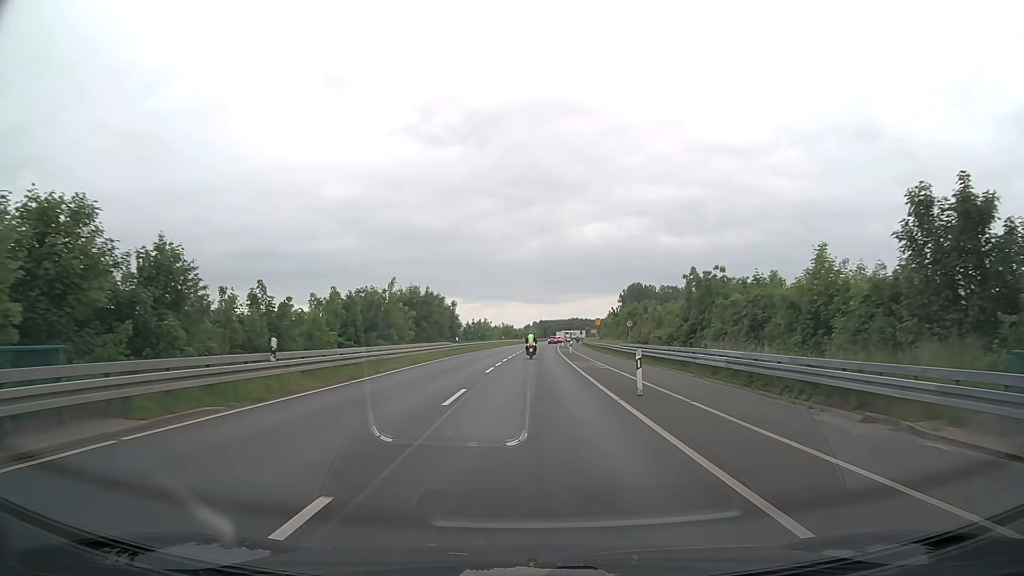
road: secondary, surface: asphalt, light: Day
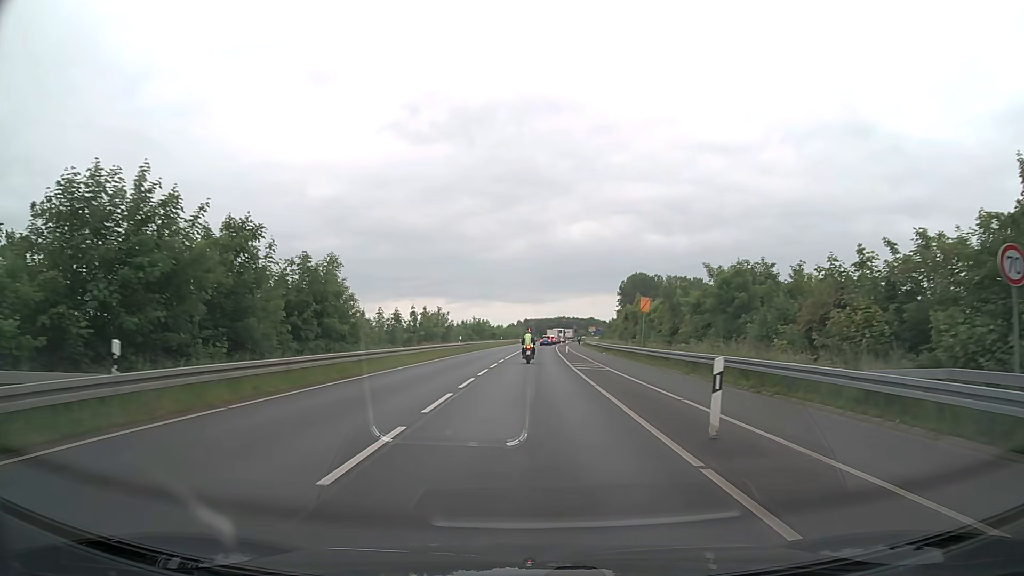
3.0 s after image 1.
(+0.6, +43.4) m; +1°
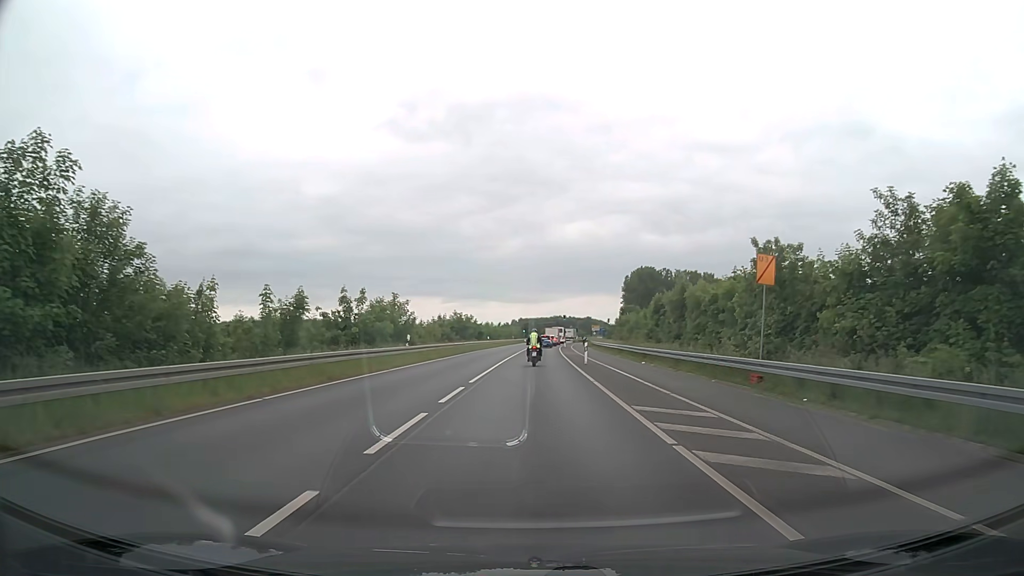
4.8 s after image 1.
(+0.1, +22.2) m; 0°
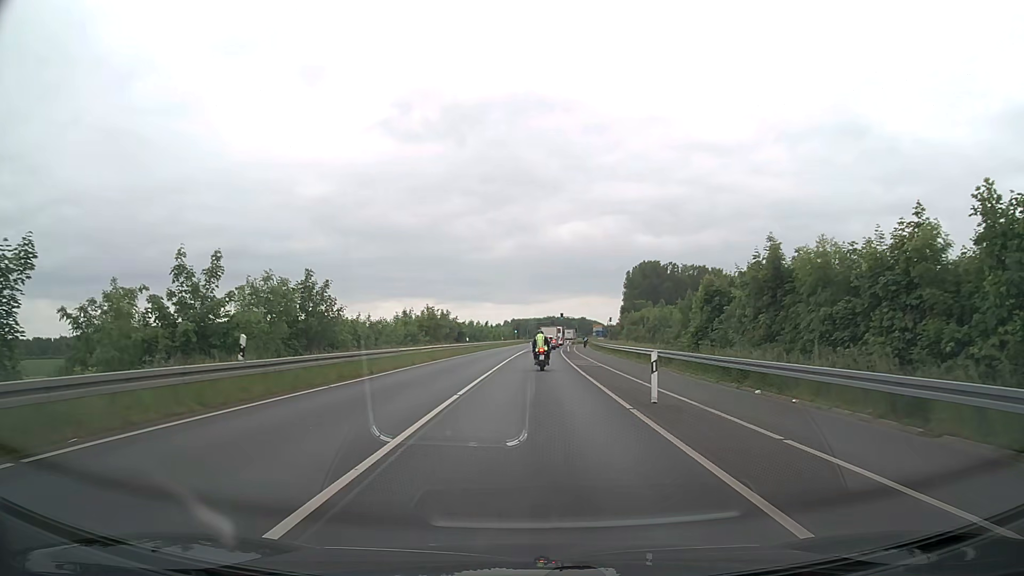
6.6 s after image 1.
(+0.1, +19.4) m; +1°
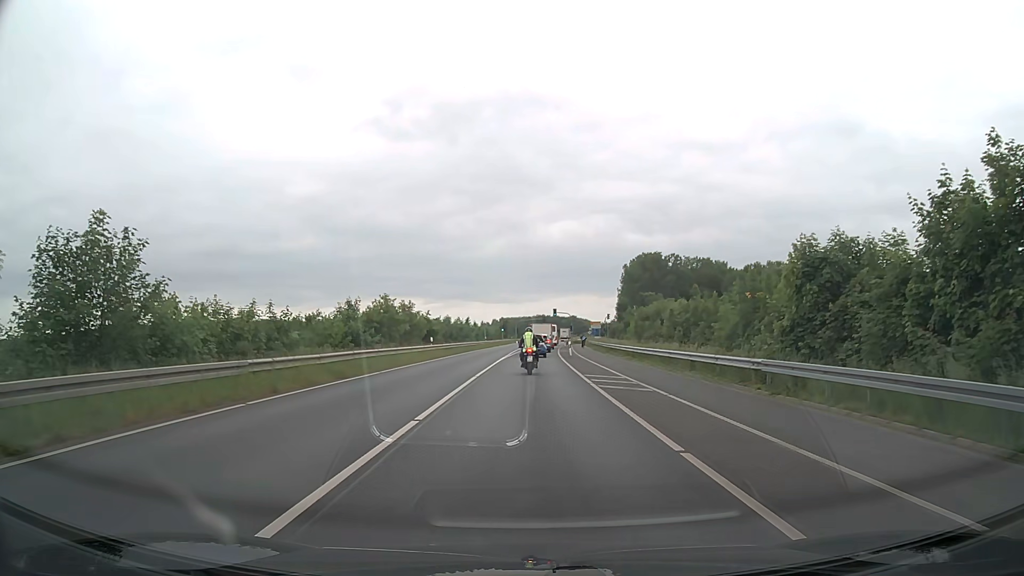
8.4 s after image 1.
(+0.1, +16.8) m; +1°
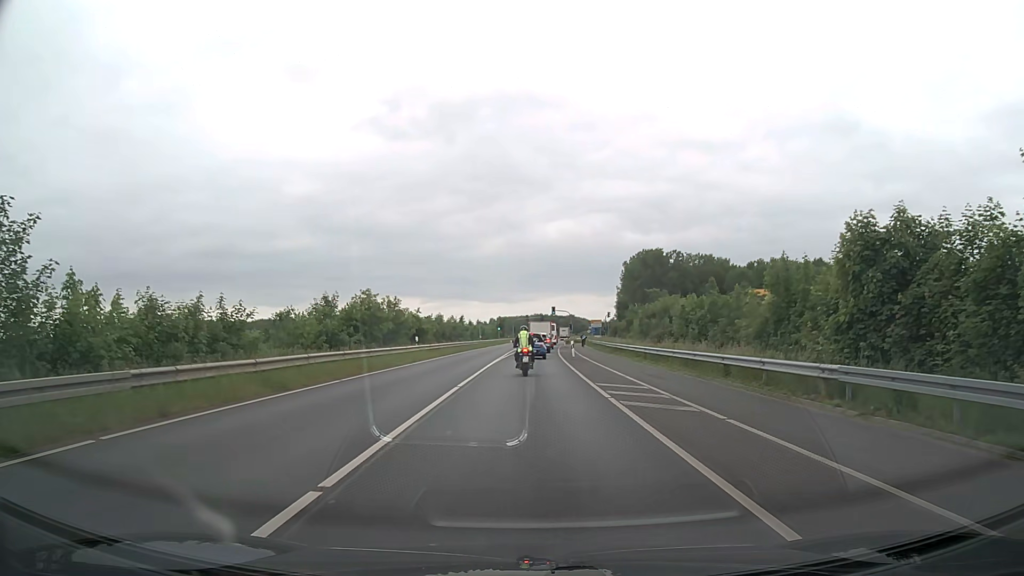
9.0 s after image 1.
(0.0, +5.0) m; 0°
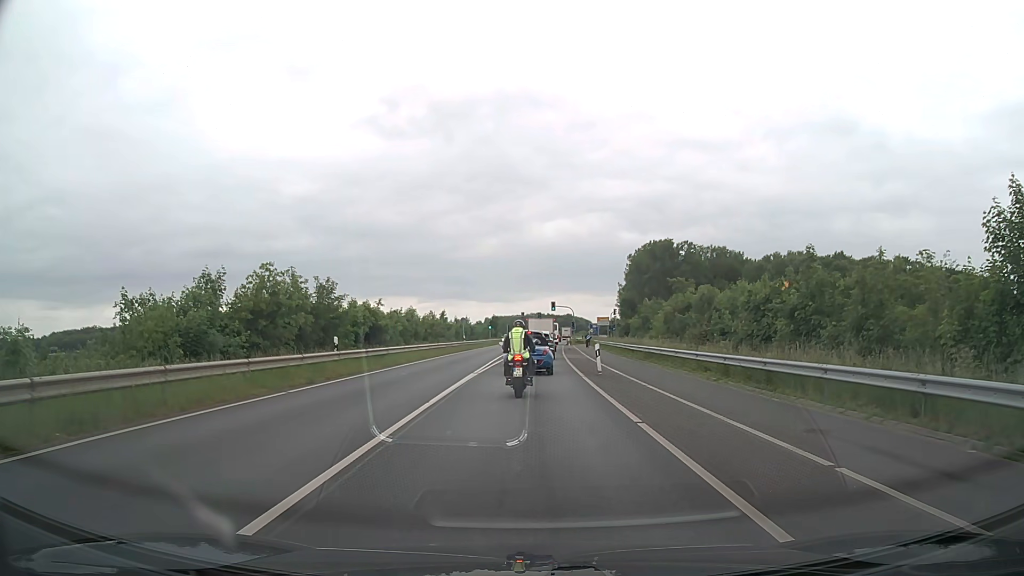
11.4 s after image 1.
(0.0, +16.0) m; 0°
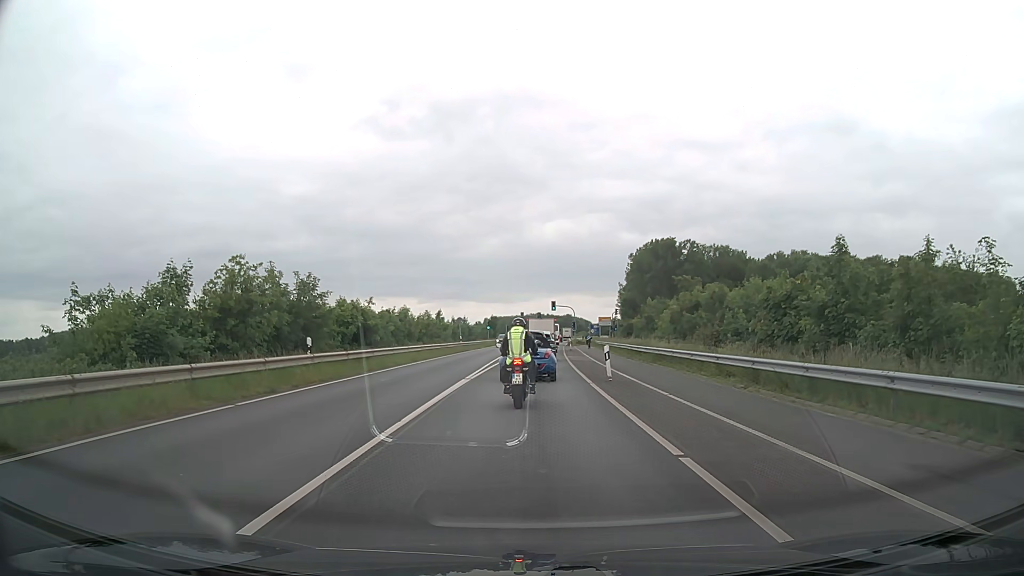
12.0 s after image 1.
(0.0, +2.9) m; 0°
(0, +10) (0, +20) (0, +30) (+1, +40) (+1, +50) (+1, +60) (+2, +70) (+3, +80) (+3, +90) (+4, +100) m
